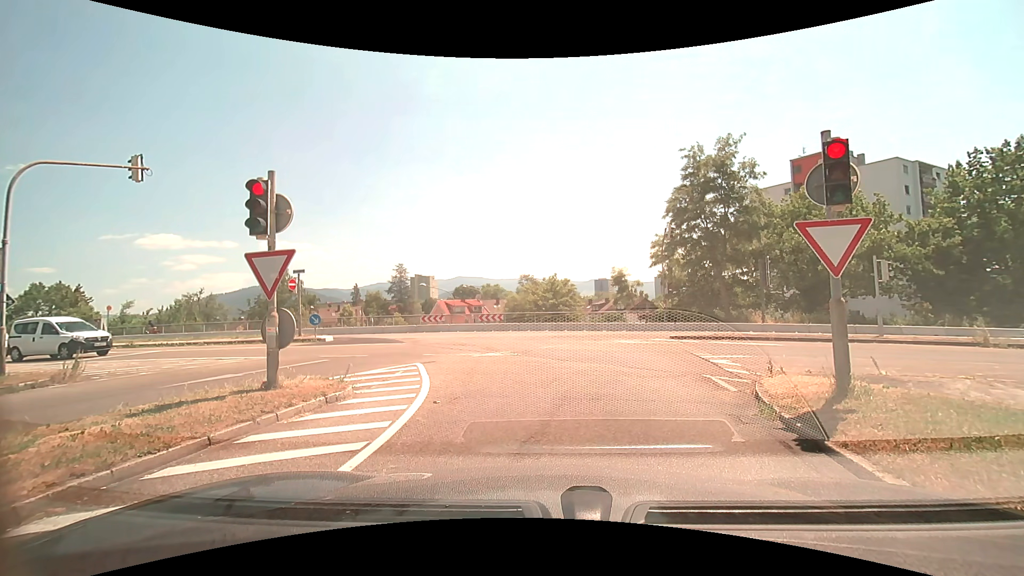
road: trunk_link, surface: asphalt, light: Day
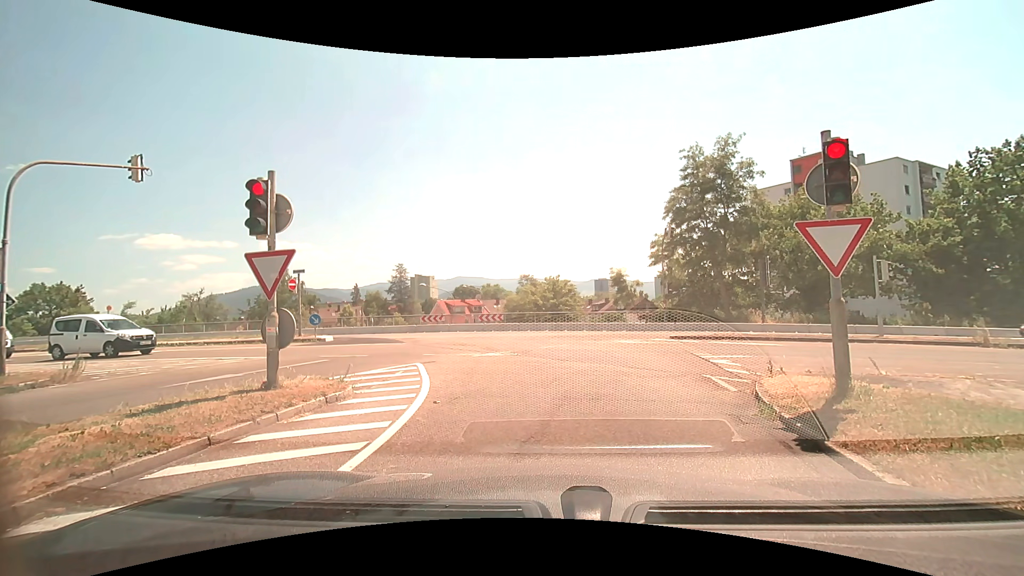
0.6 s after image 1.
(0.0, 0.0) m; 0°
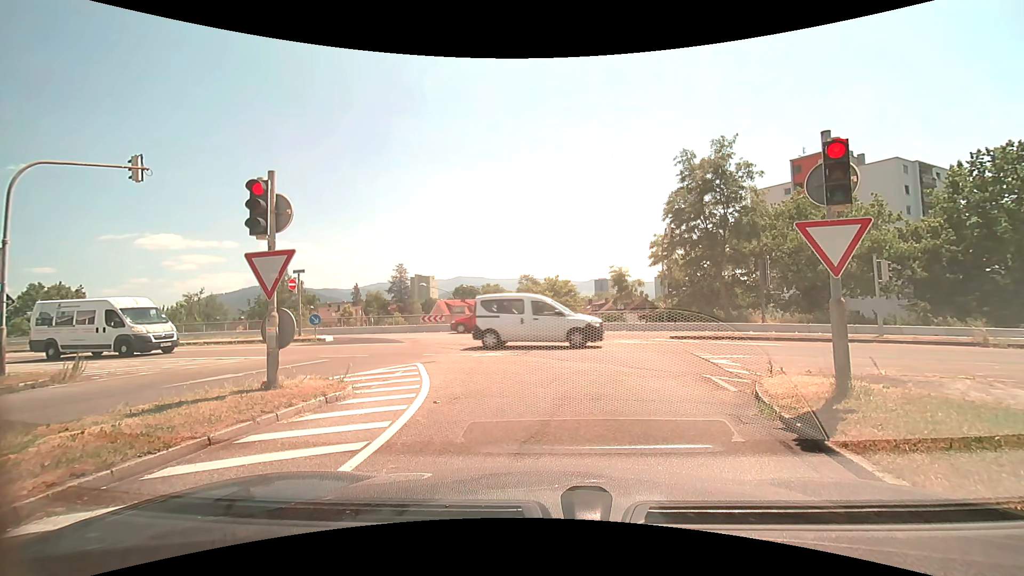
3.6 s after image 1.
(0.0, 0.0) m; 0°
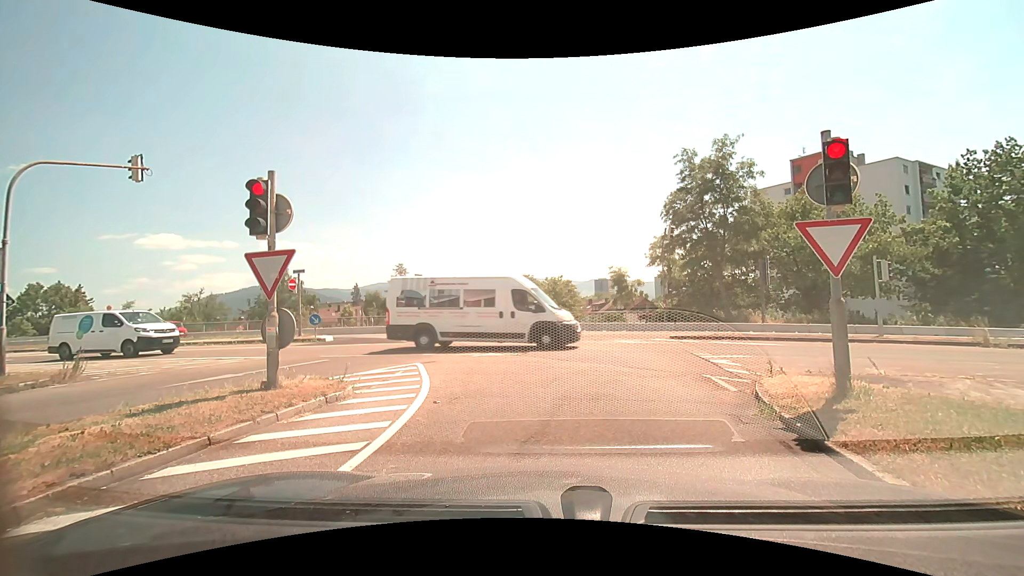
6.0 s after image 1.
(0.0, 0.0) m; 0°
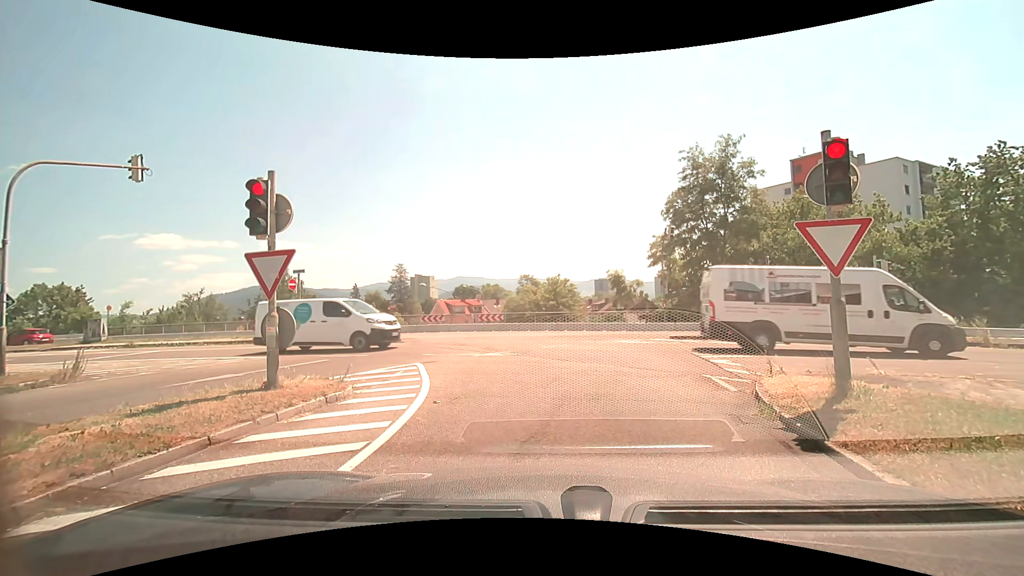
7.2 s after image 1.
(0.0, 0.0) m; 0°
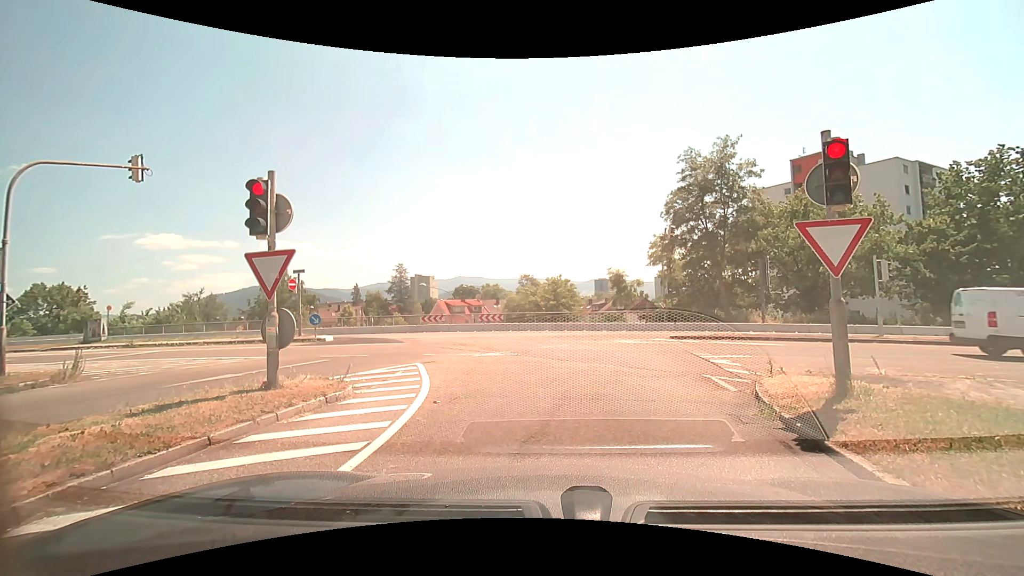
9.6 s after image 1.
(0.0, 0.0) m; 0°
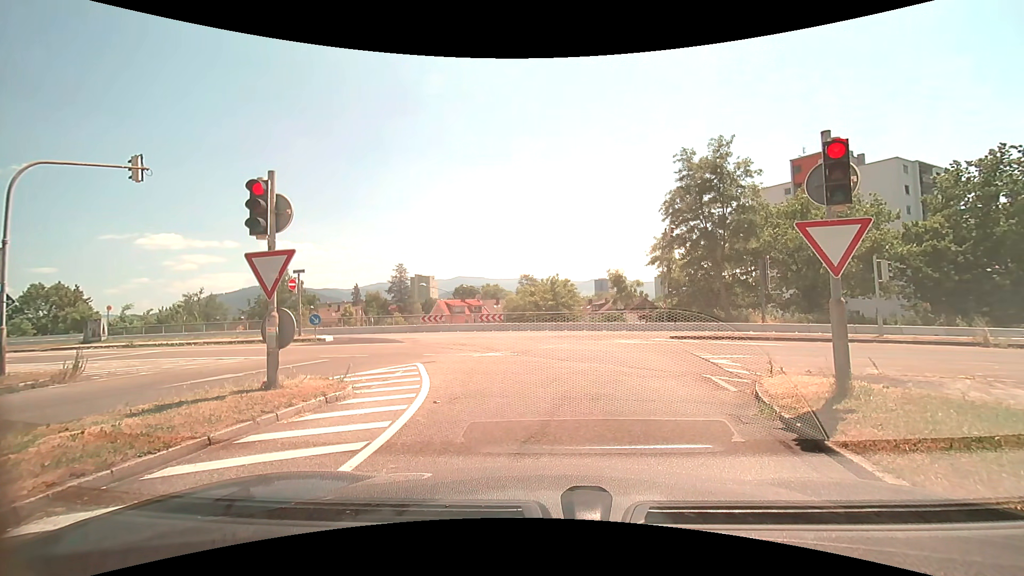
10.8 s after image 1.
(0.0, 0.0) m; 0°
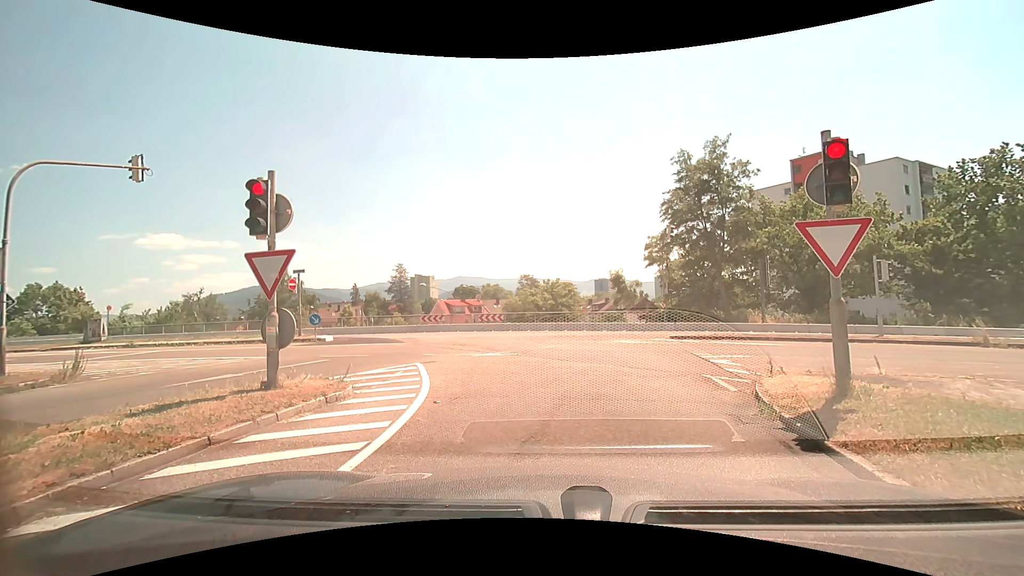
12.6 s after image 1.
(0.0, 0.0) m; 0°
(0, +10) (-2, +20) (-7, +29) (-15, +33) (-25, +35) (-35, +37) (-45, +38) (-55, +39) (-65, +40) (-75, +42) m
